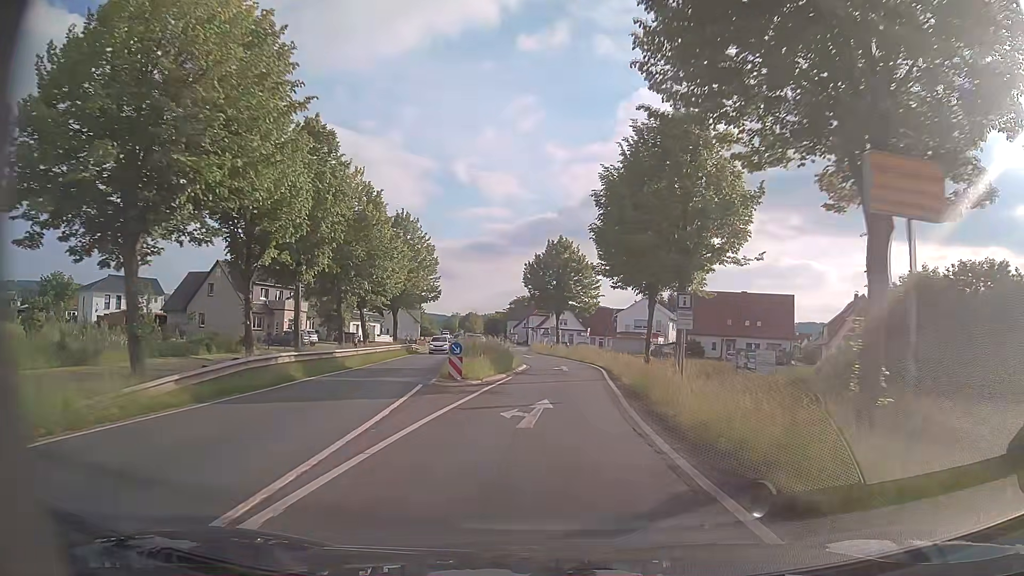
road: primary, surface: asphalt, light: Day
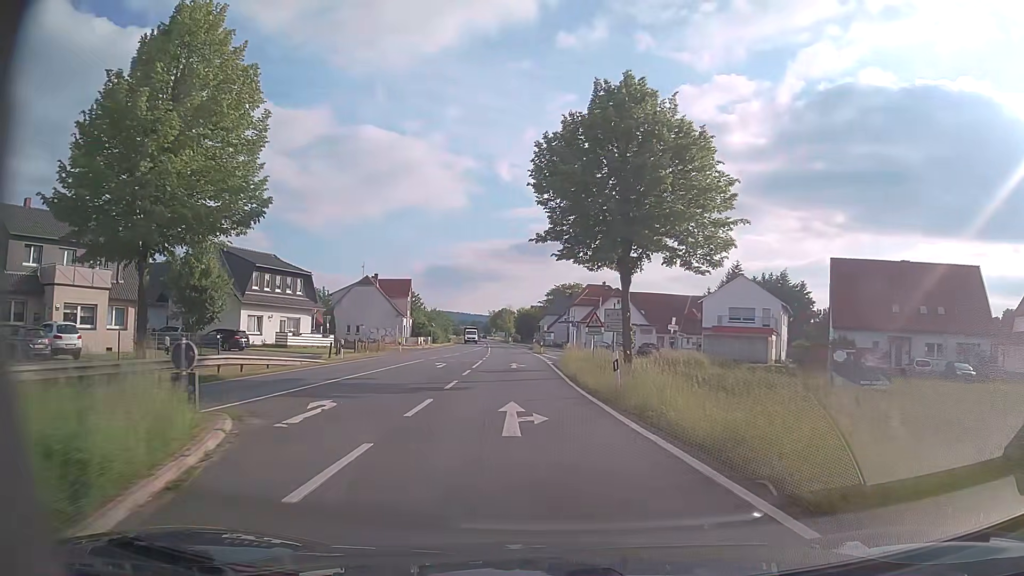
(+0.2, +40.6) m; -4°
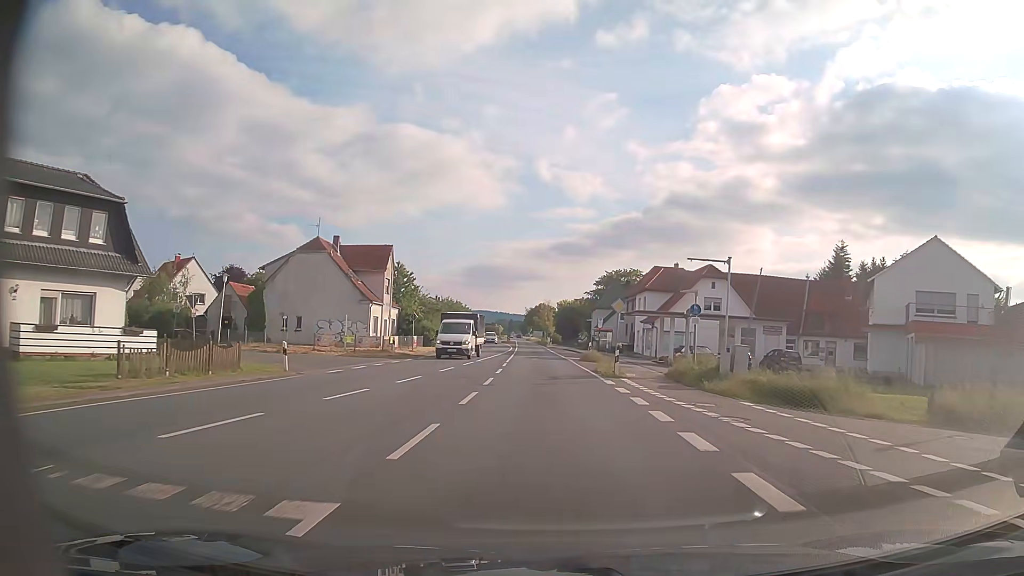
(-1.5, +32.4) m; -3°
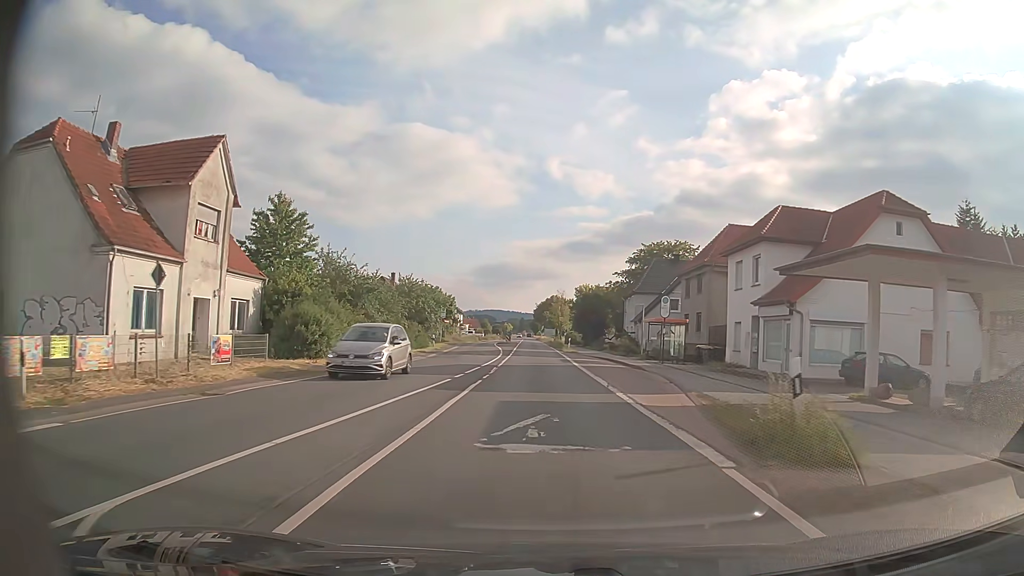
(-0.2, +32.5) m; -1°
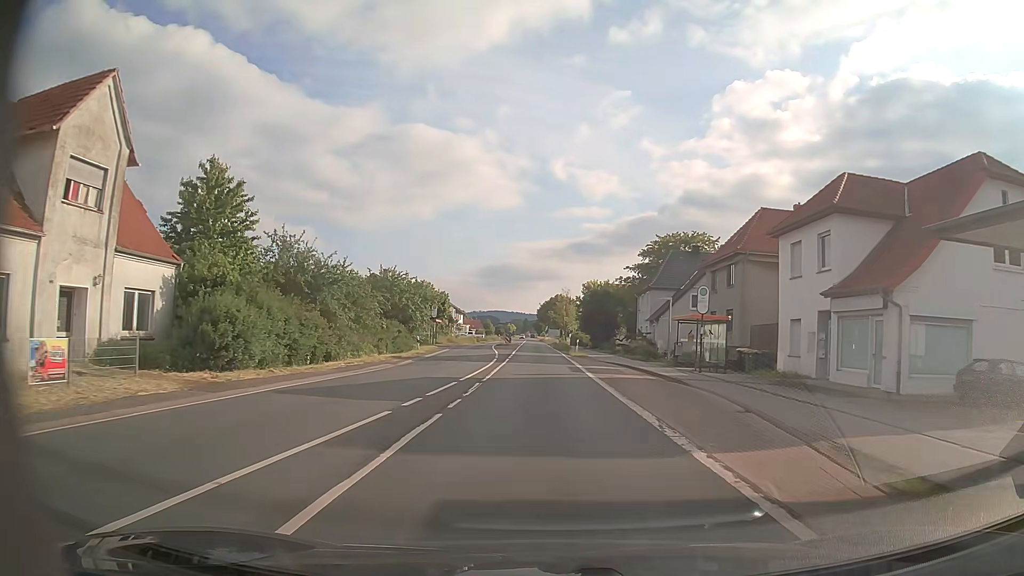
(-0.1, +8.1) m; -1°
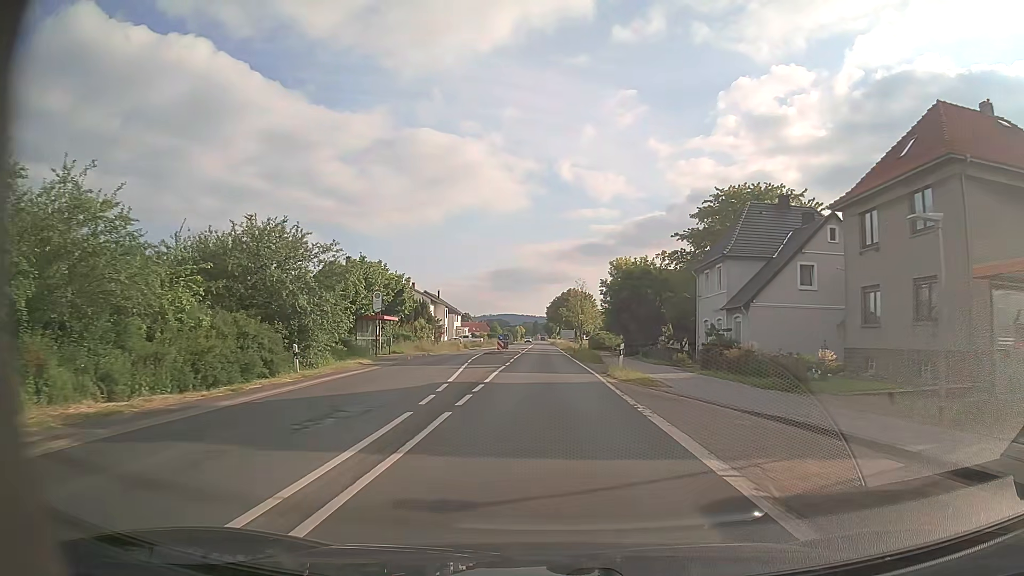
(-0.1, +24.3) m; -1°
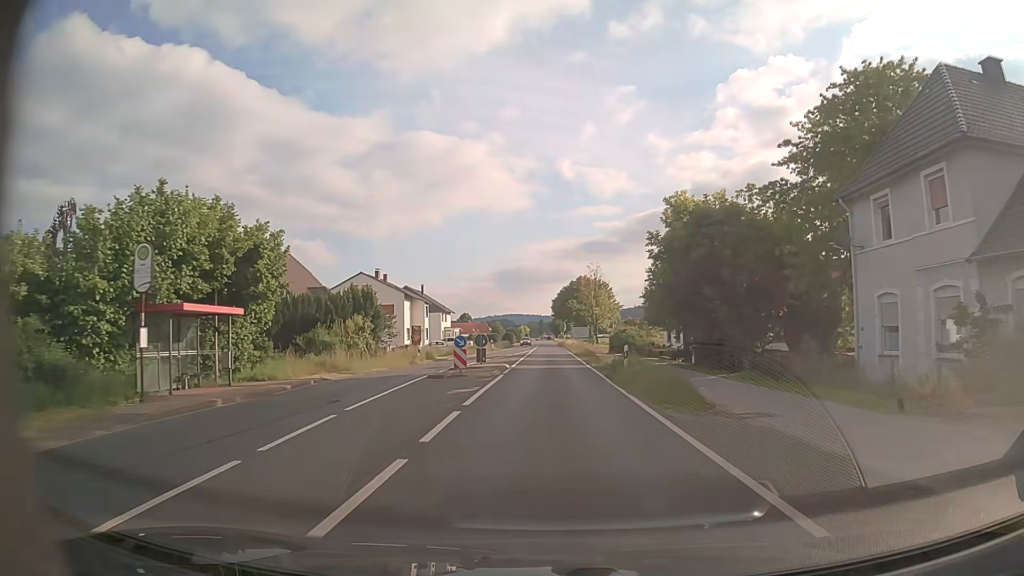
(-0.1, +24.1) m; 0°
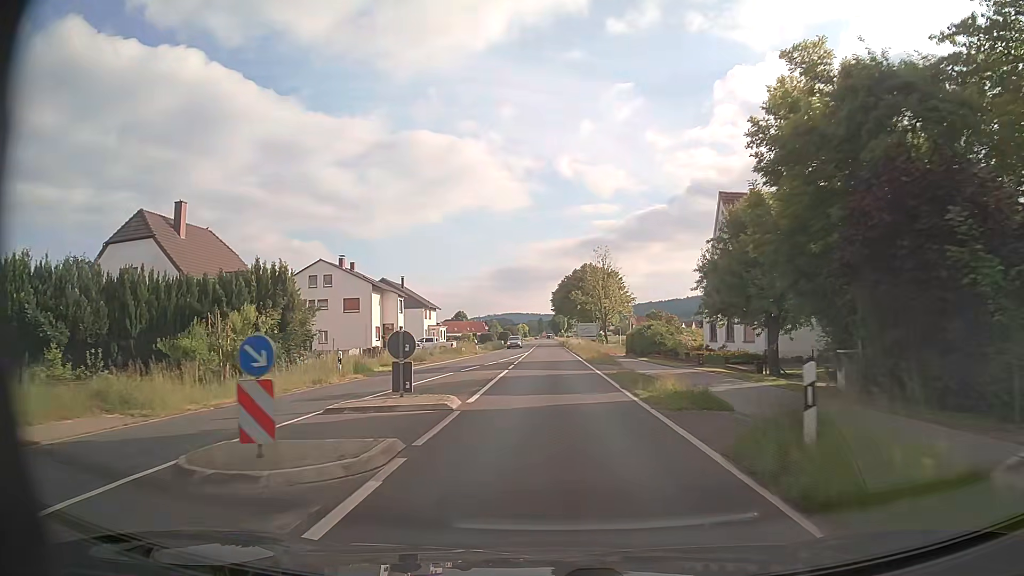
(0.0, +16.1) m; 0°
(0, +10) (0, +20) (0, +30) (0, +40) (0, +50) (0, +60) (0, +70) (0, +80) (0, +90) (0, +100) m
